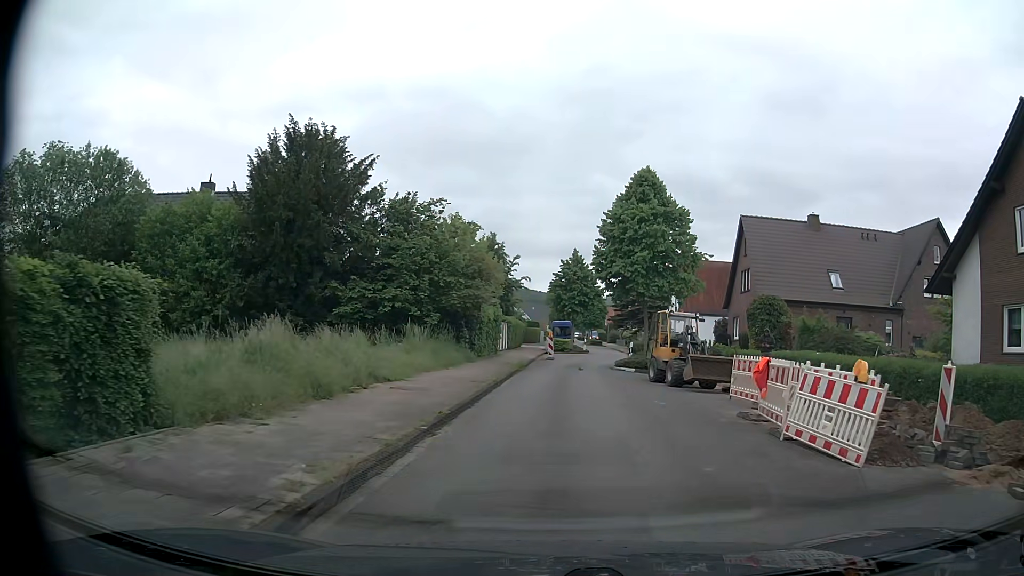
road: unclassified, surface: asphalt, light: Day
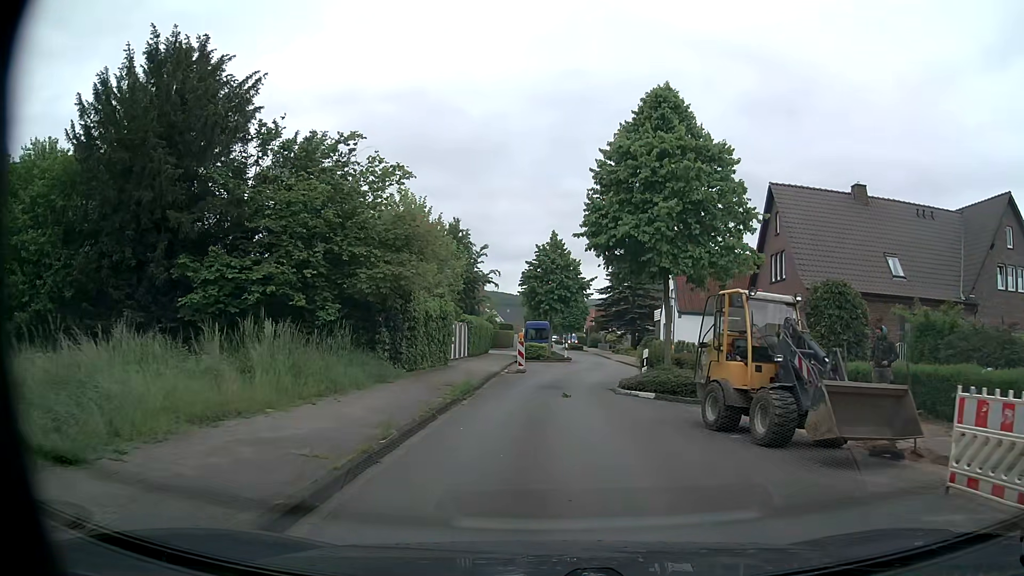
(+0.5, +10.5) m; +4°
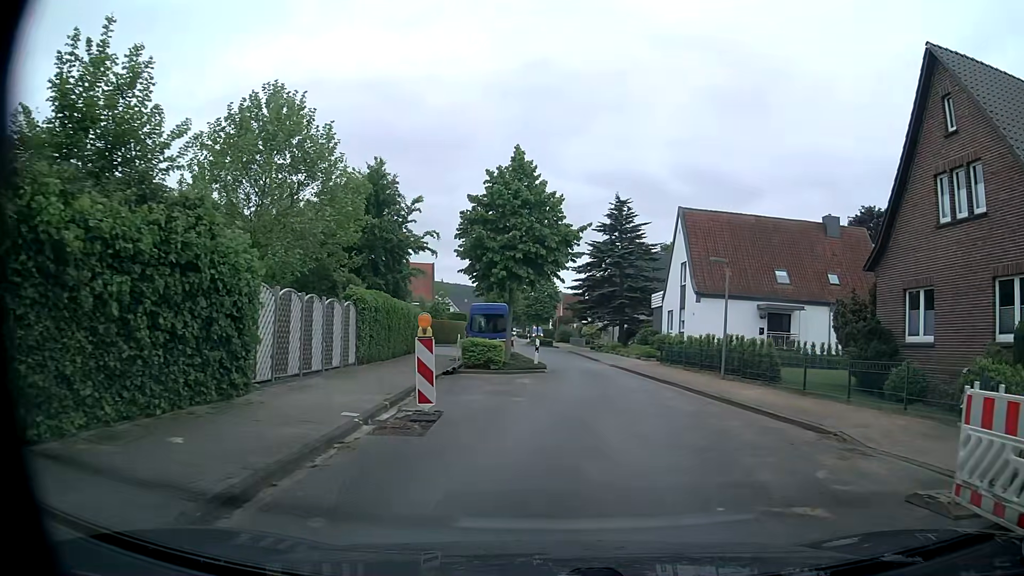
(-0.1, +17.8) m; +2°
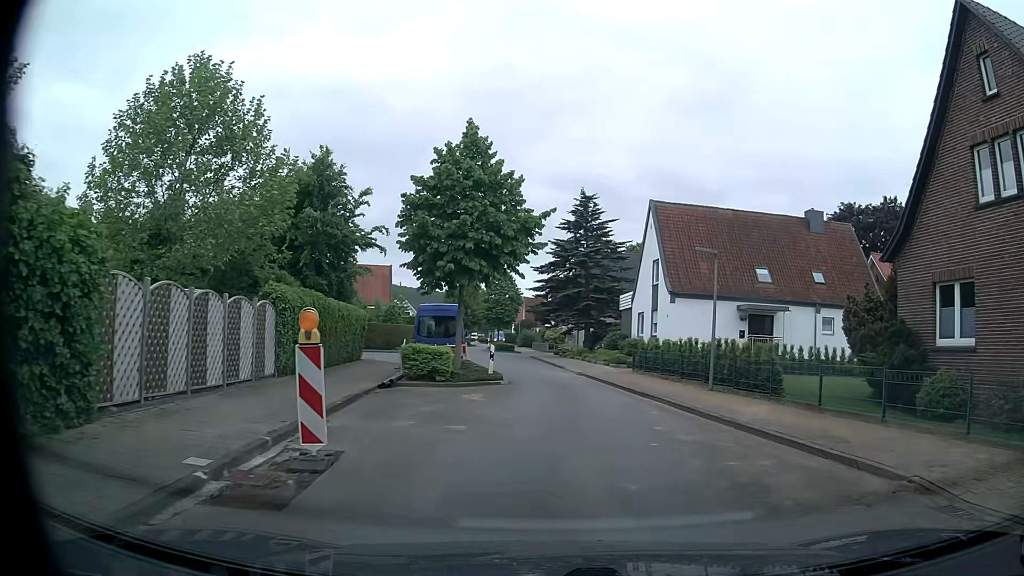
(+0.1, +3.6) m; +3°
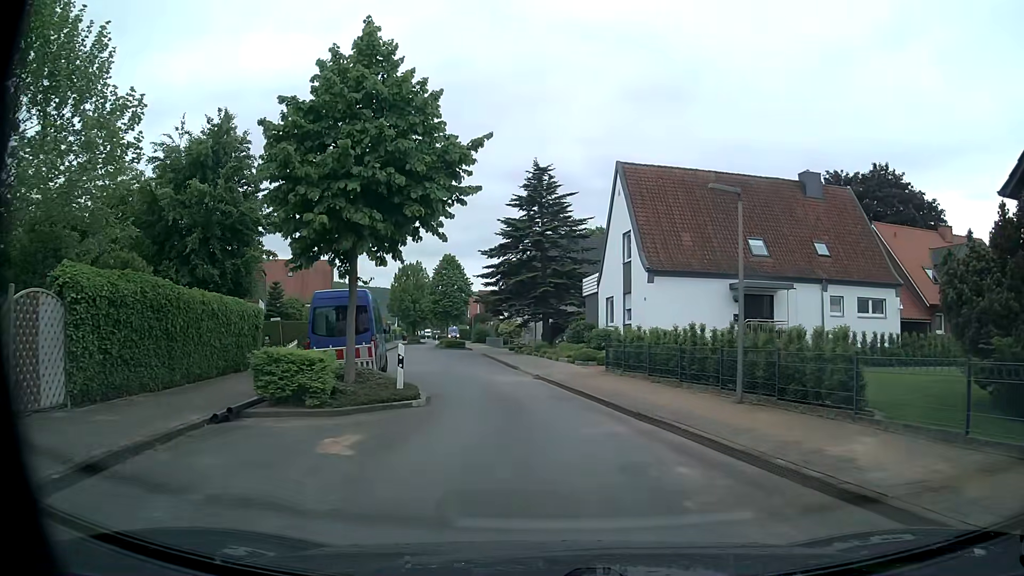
(+0.4, +7.1) m; +5°
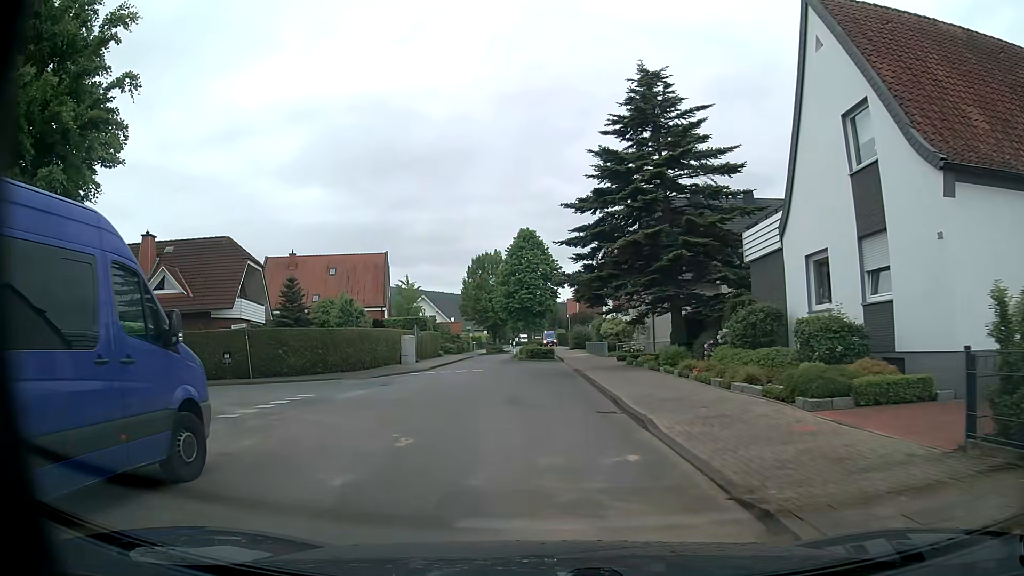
(-1.0, +17.9) m; -10°
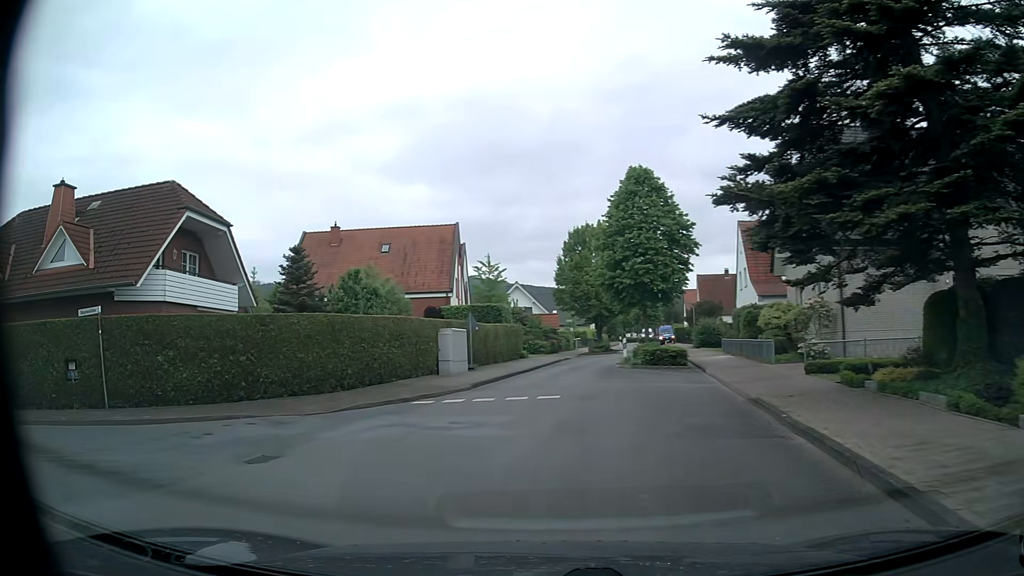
(-0.3, +15.4) m; -8°
